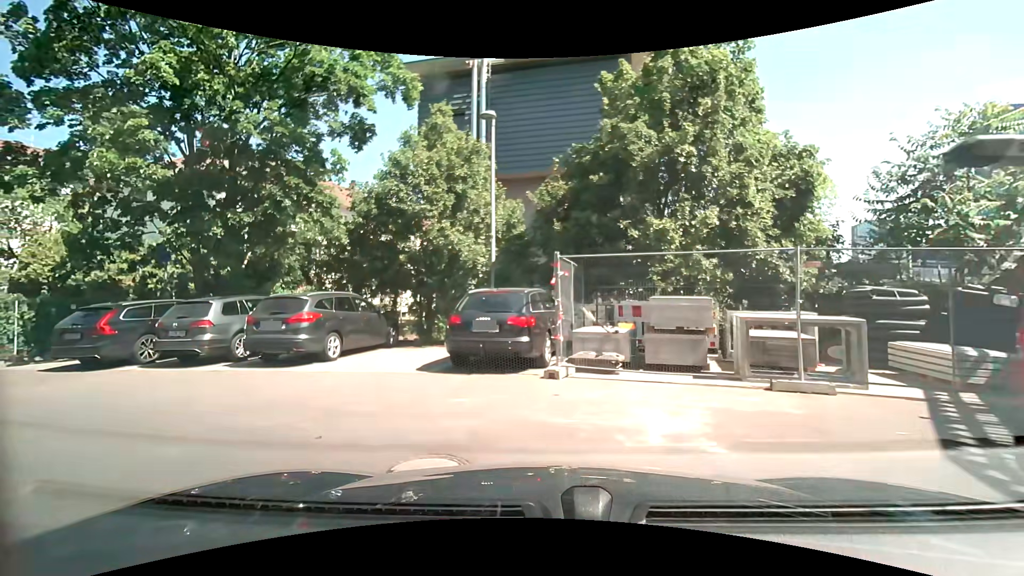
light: Day
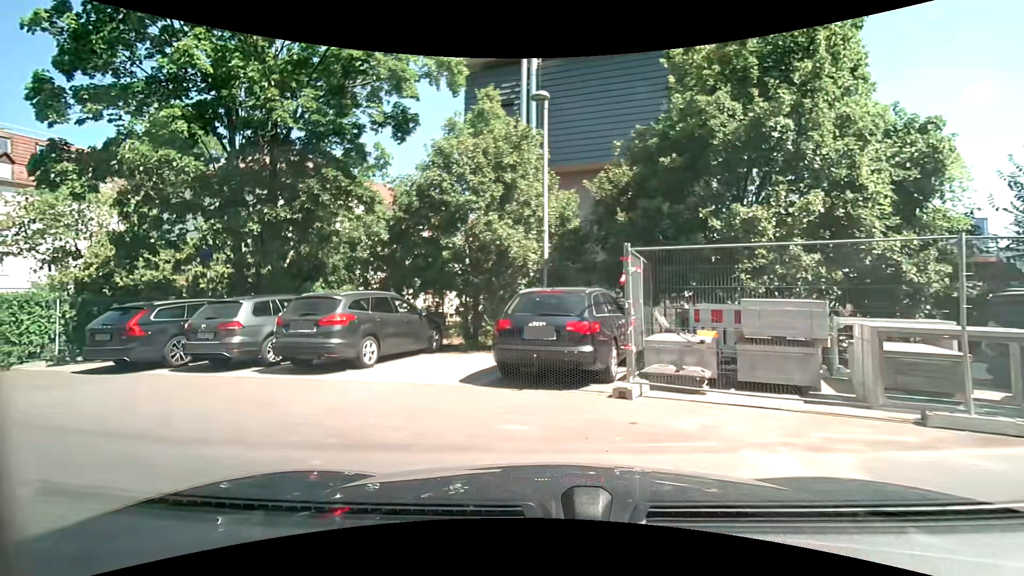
(-0.1, +1.3) m; -8°
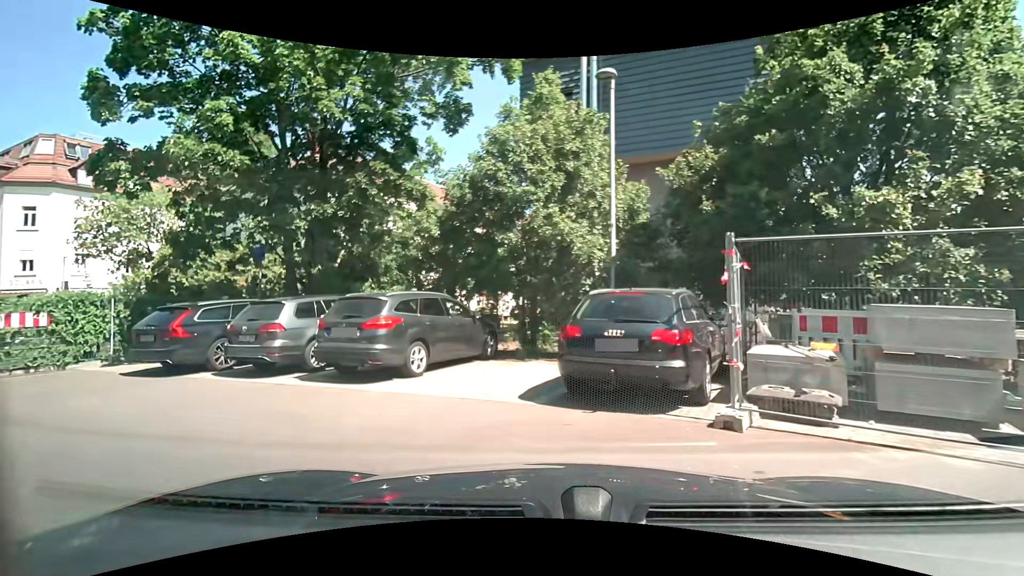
(0.0, +1.2) m; -6°
